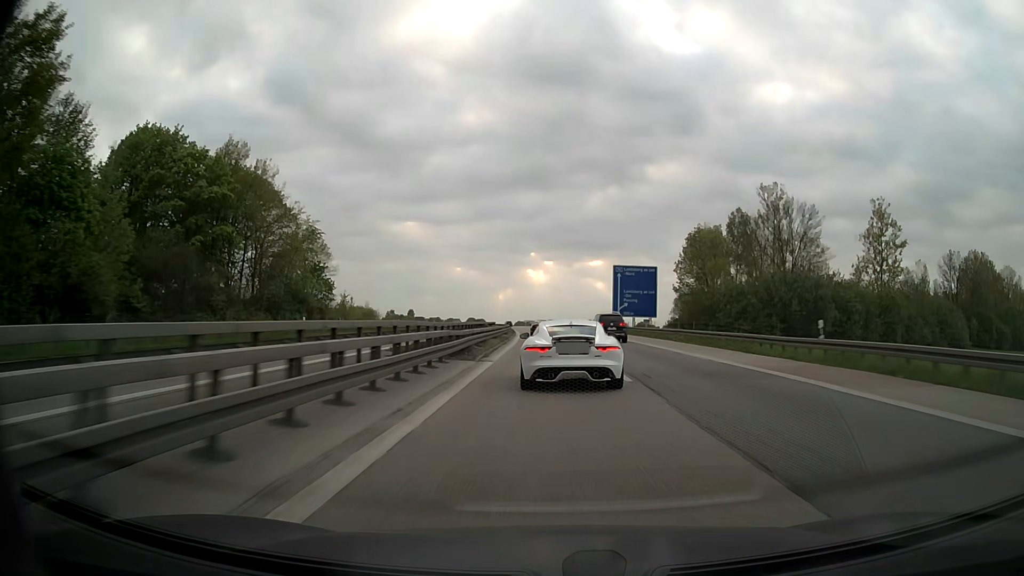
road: motorway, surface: asphalt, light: Day
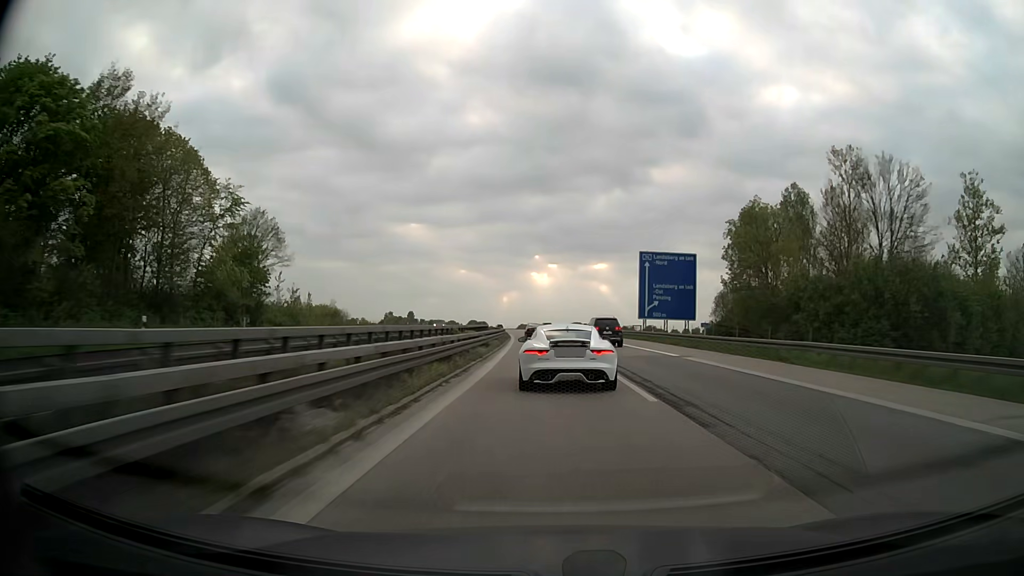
(0.0, +20.8) m; 0°
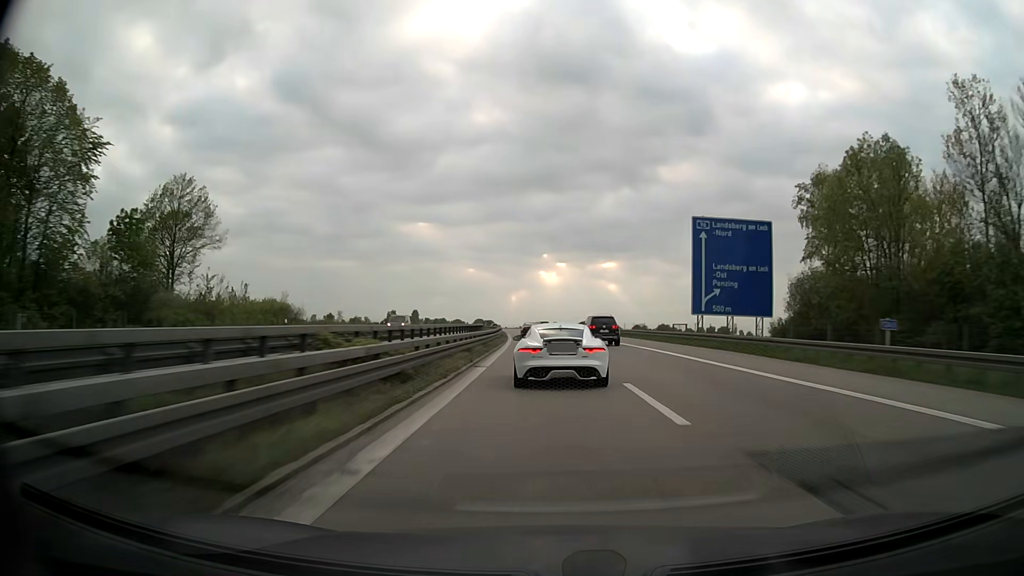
(-0.1, +20.9) m; -1°
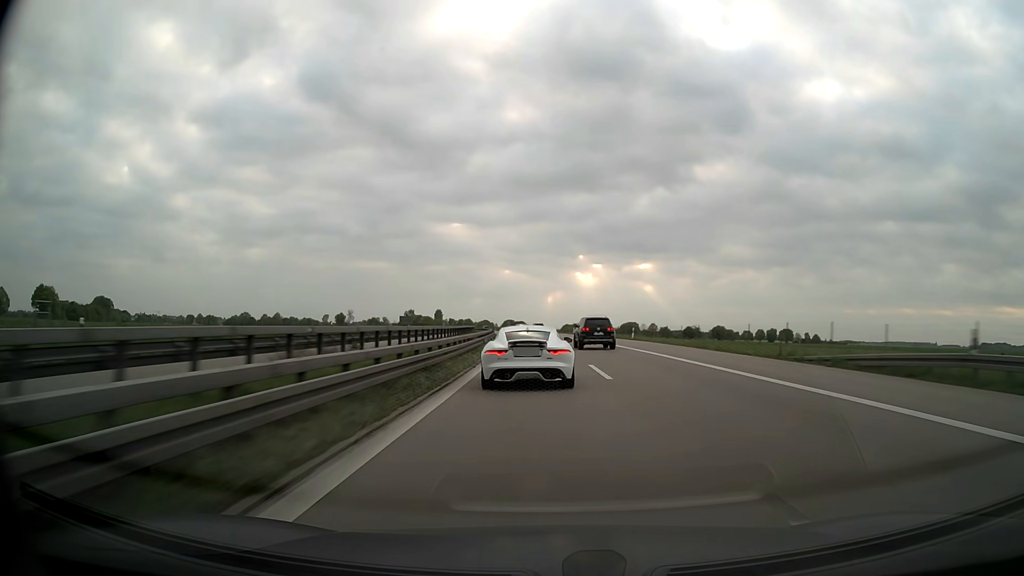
(-1.6, +64.1) m; -3°
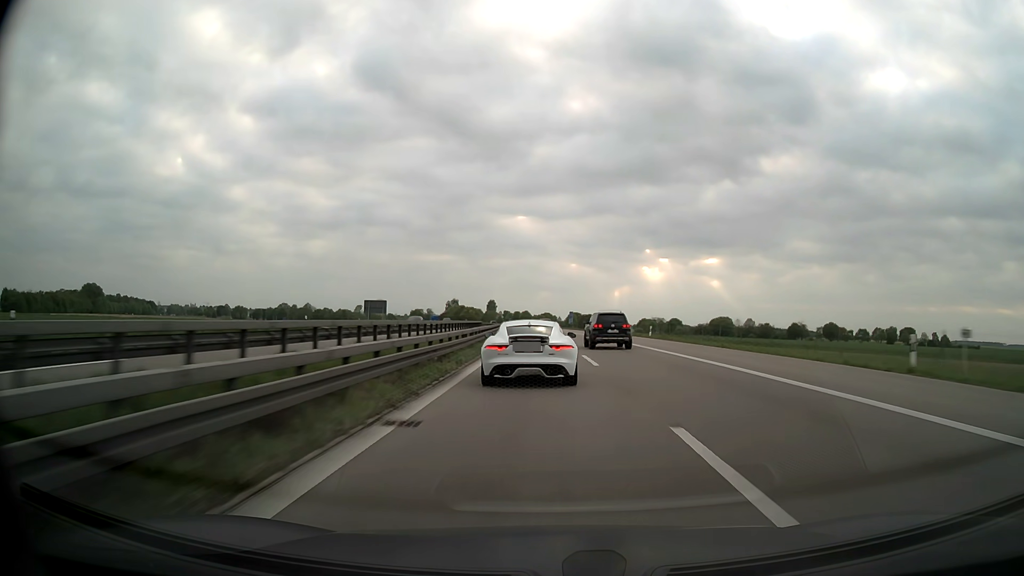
(-3.9, +85.9) m; -5°
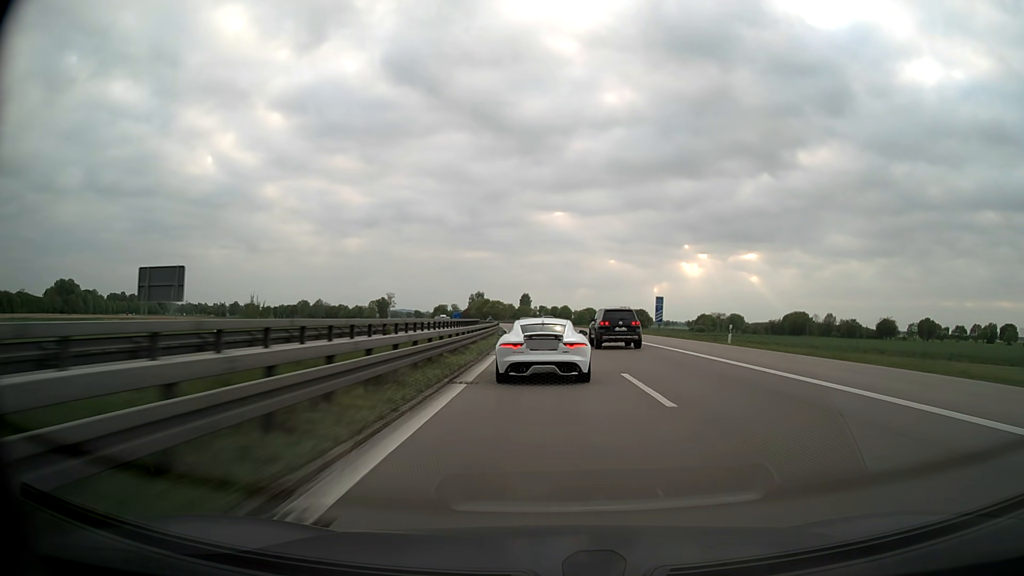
(-1.9, +63.7) m; -3°
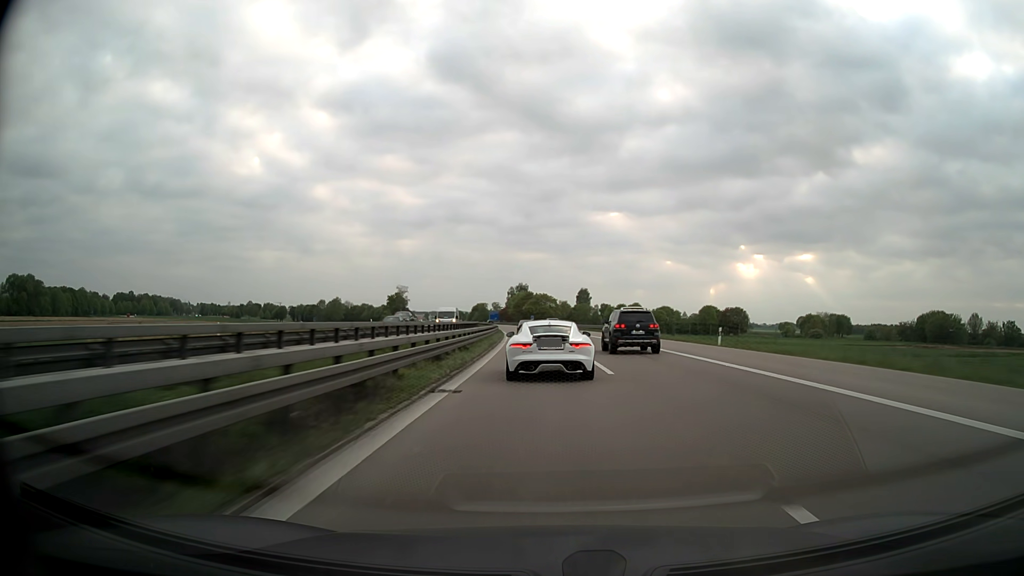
(-3.3, +83.2) m; -5°
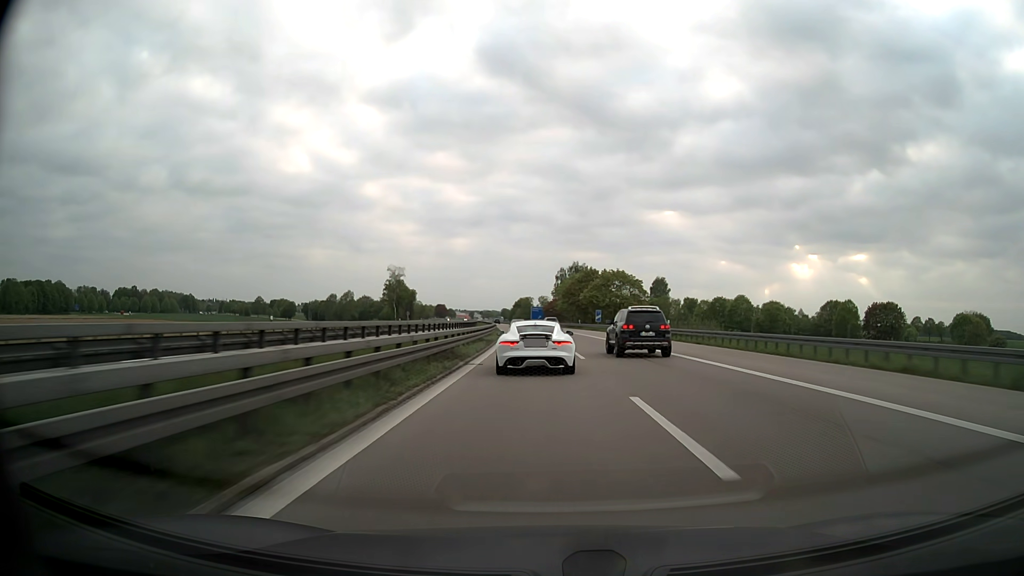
(-3.3, +83.0) m; -5°
(0, +10) (0, +20) (0, +30) (-1, +40) (-1, +50) (-2, +60) (-2, +70) (-3, +80) (-3, +90) (-4, +100) m
